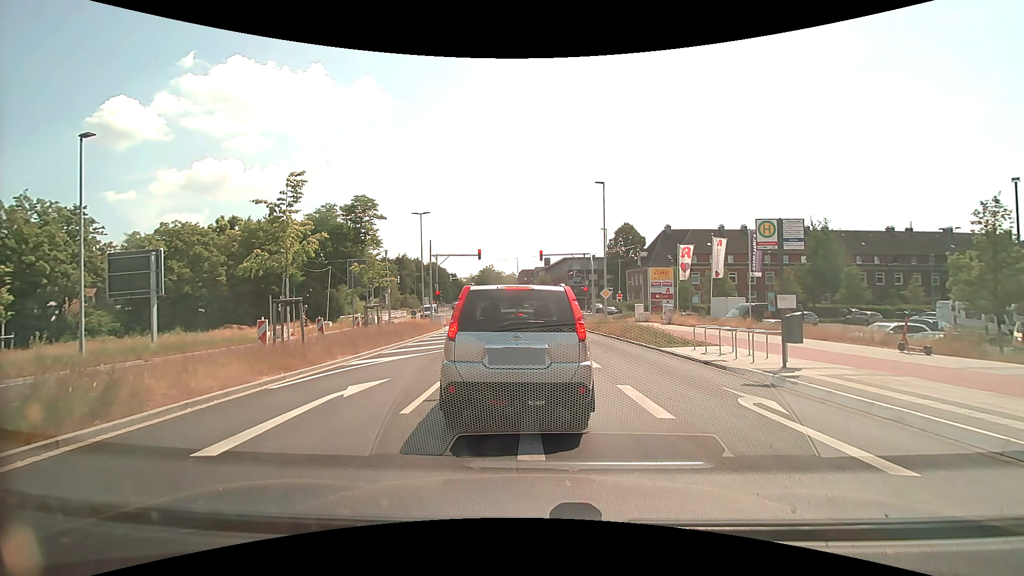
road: secondary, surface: asphalt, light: Day
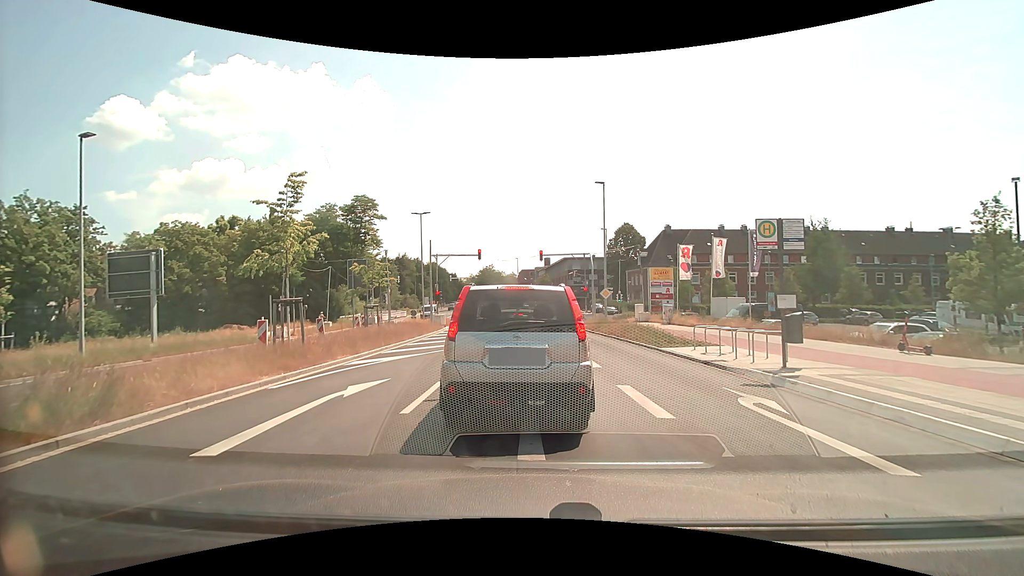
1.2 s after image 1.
(0.0, 0.0) m; 0°
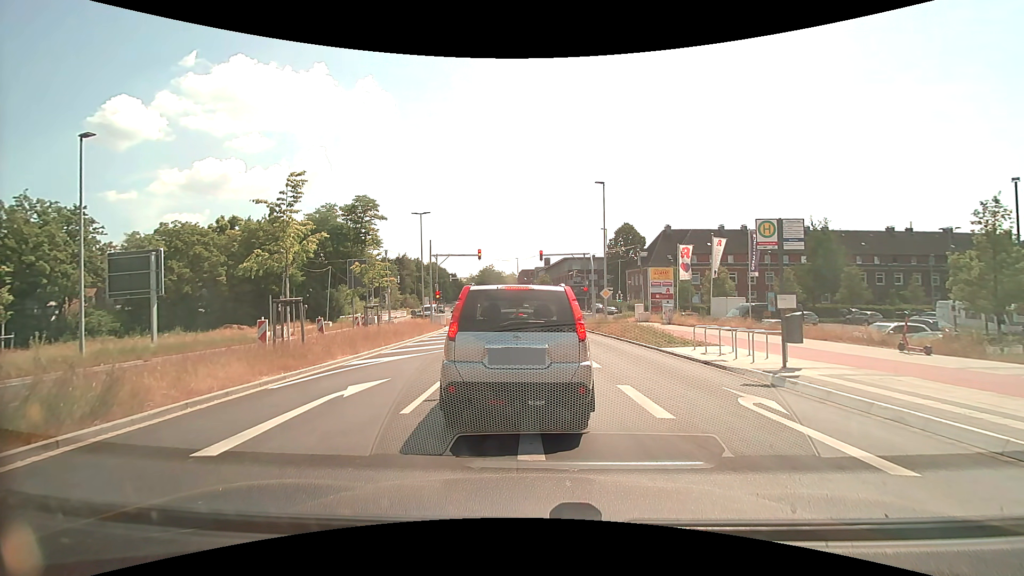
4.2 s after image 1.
(0.0, 0.0) m; 0°
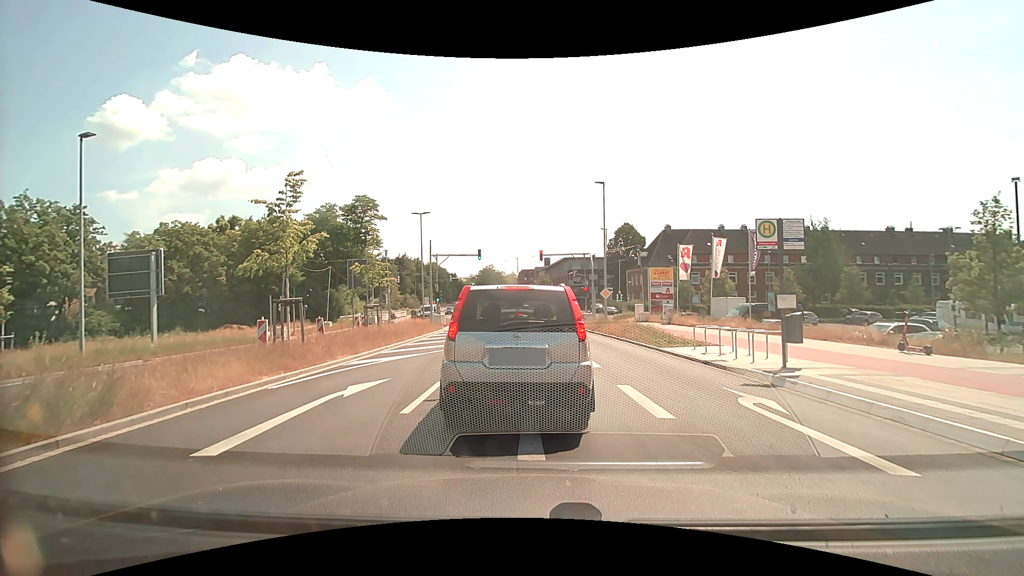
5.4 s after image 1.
(0.0, 0.0) m; 0°
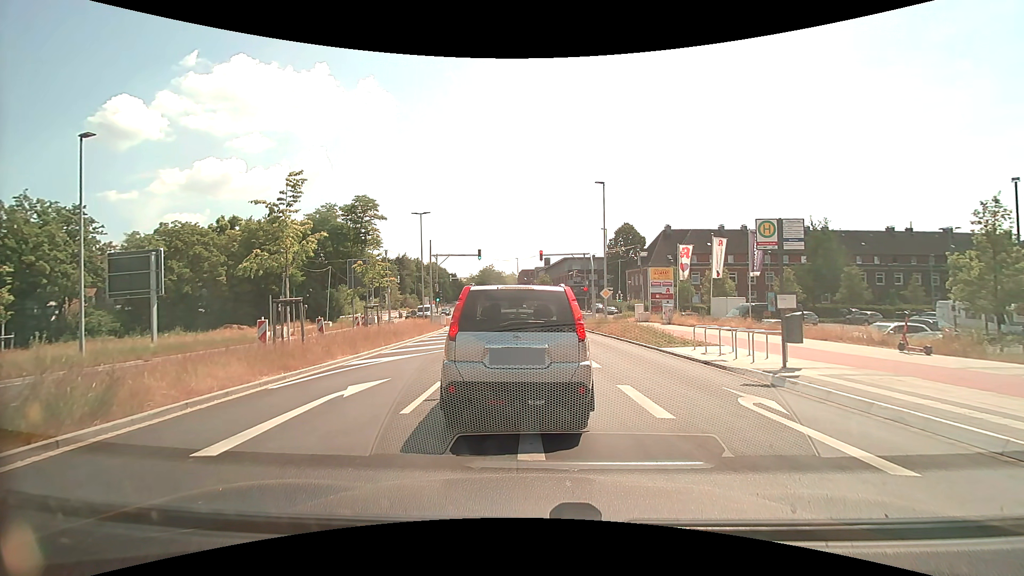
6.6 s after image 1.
(0.0, 0.0) m; 0°
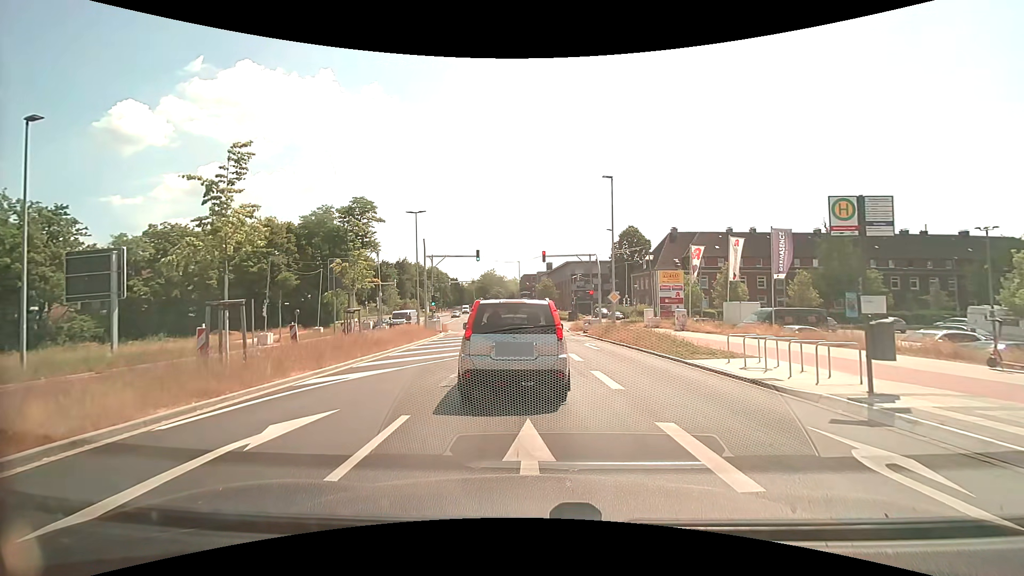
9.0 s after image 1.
(-0.1, +3.2) m; -1°
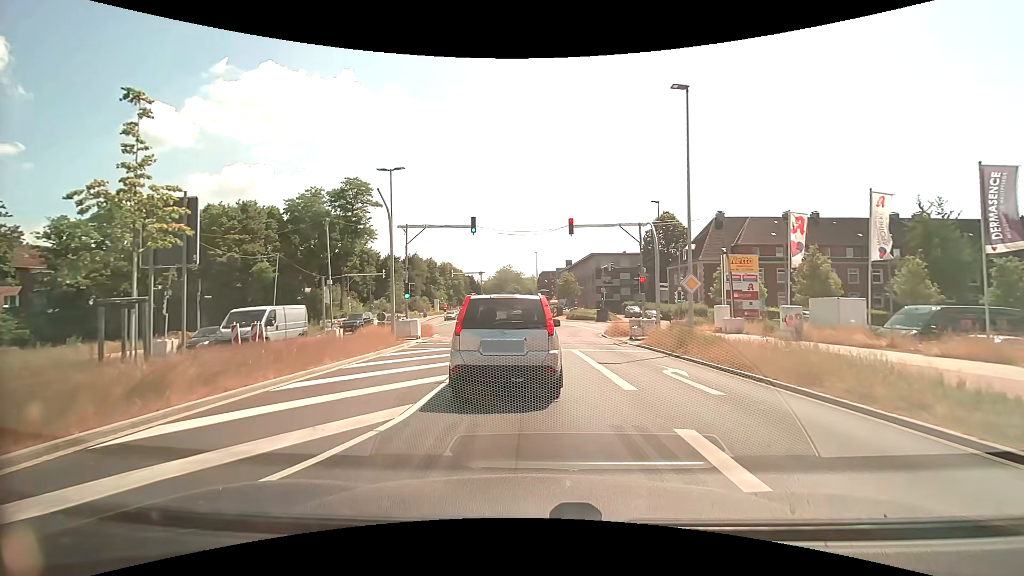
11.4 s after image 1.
(-0.4, +12.8) m; -3°
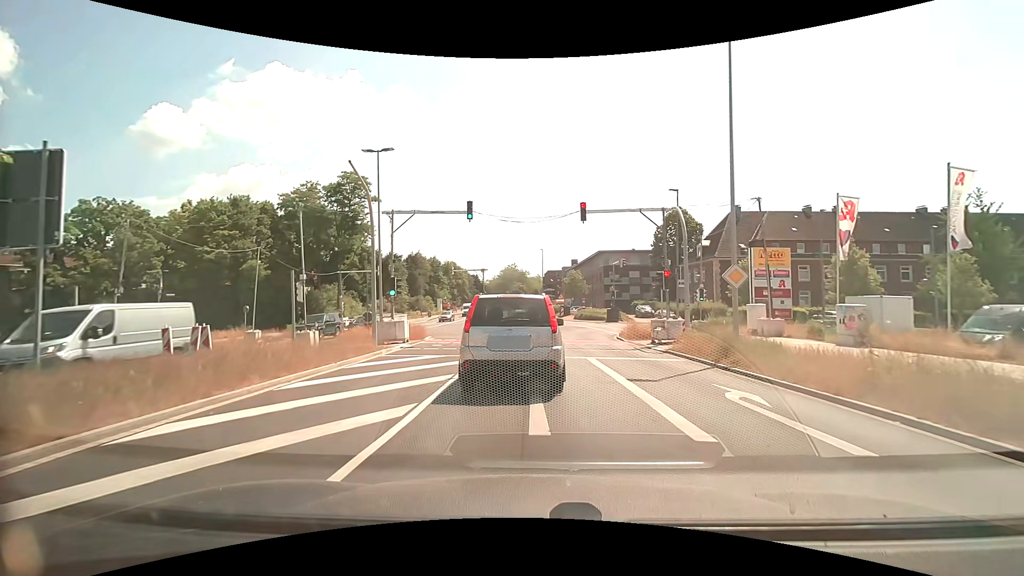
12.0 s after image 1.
(0.0, +3.7) m; -1°
(0, +10) (0, +20) (-1, +30) (-1, +40) (-1, +50) (-2, +60) (-3, +70) (-4, +80) (-5, +90) (-6, +100) m
